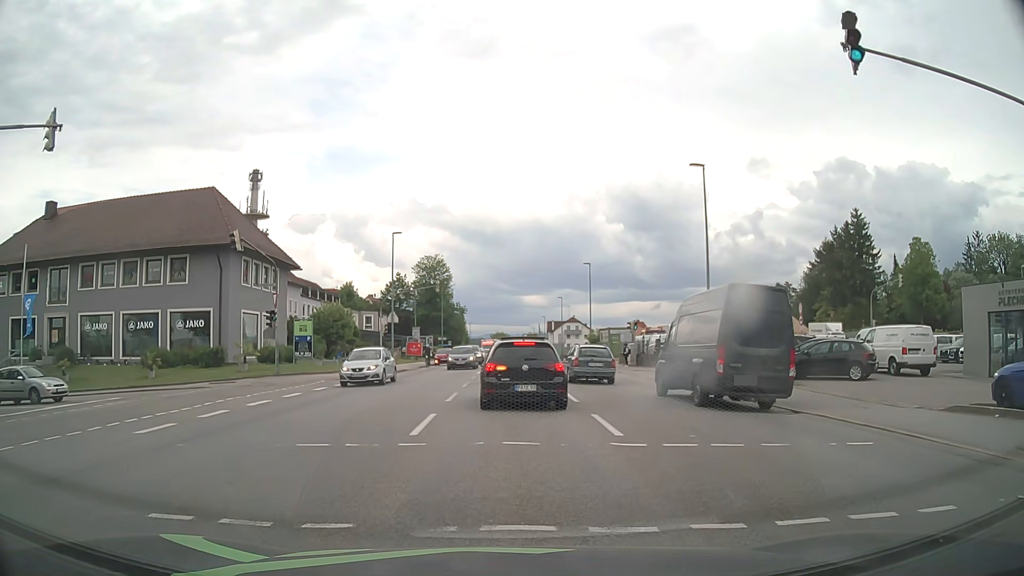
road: tertiary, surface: asphalt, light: Day
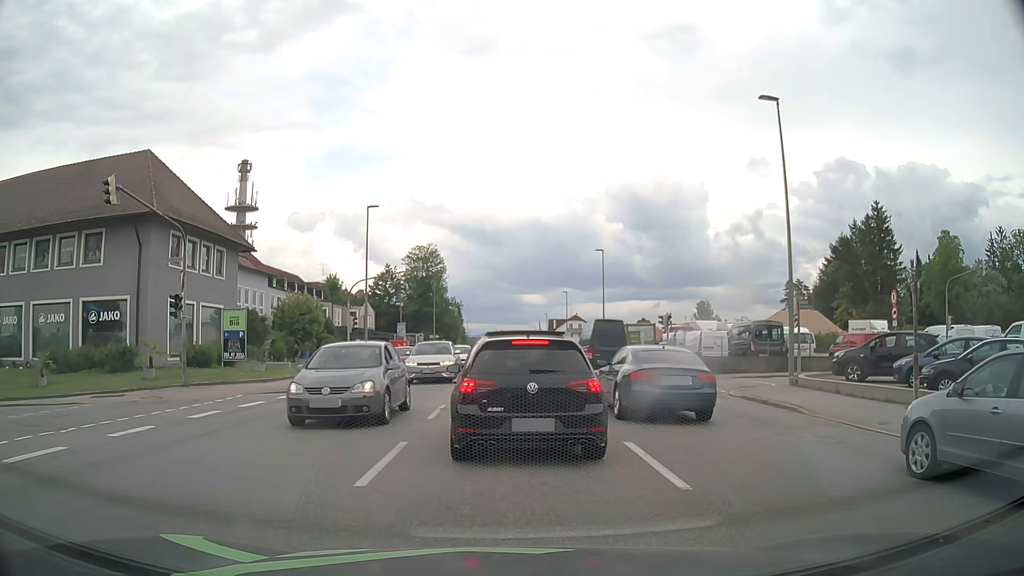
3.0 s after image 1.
(-0.1, +9.6) m; -1°
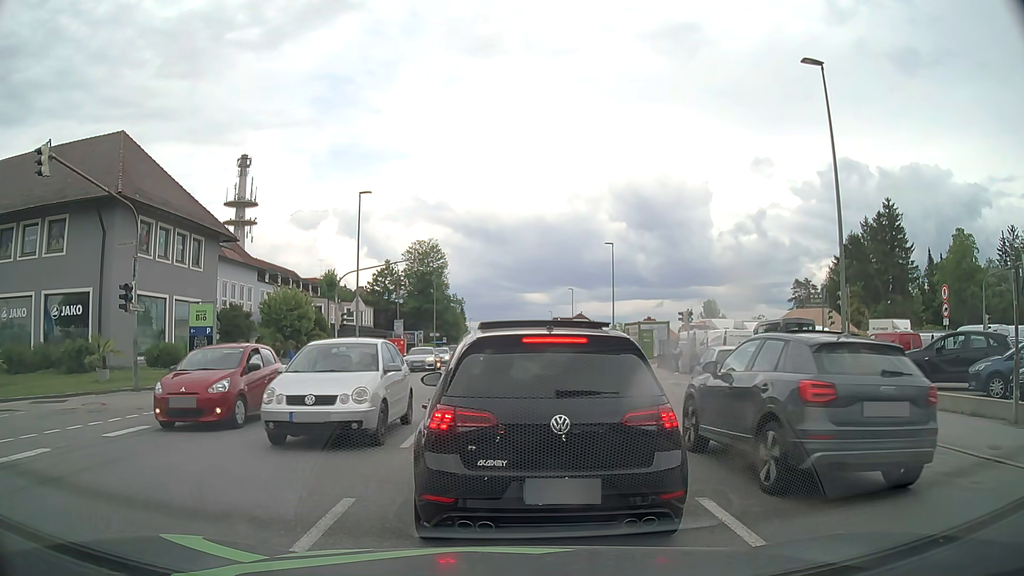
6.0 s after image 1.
(0.0, +3.5) m; -2°
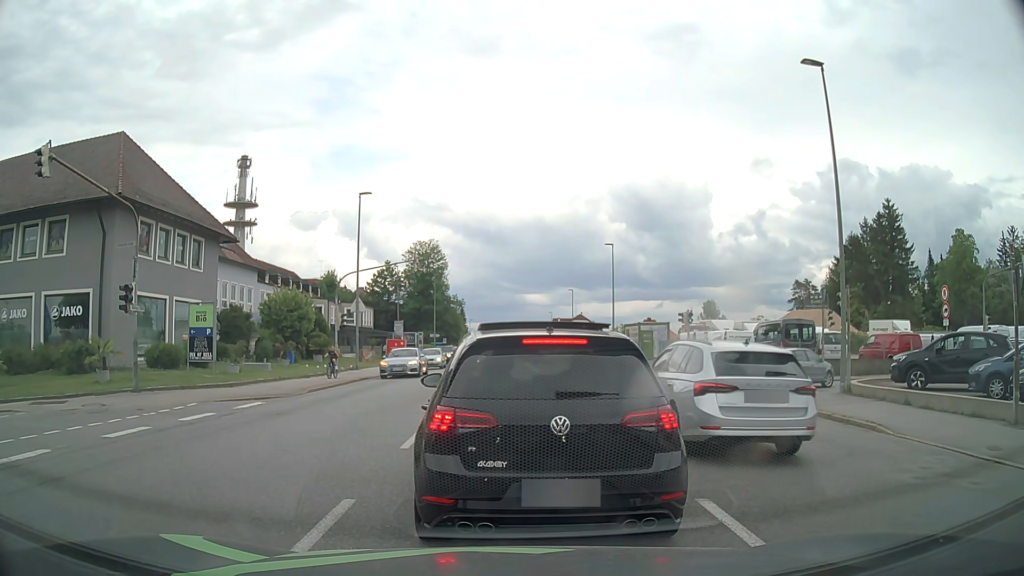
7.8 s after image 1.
(0.0, +0.1) m; 0°
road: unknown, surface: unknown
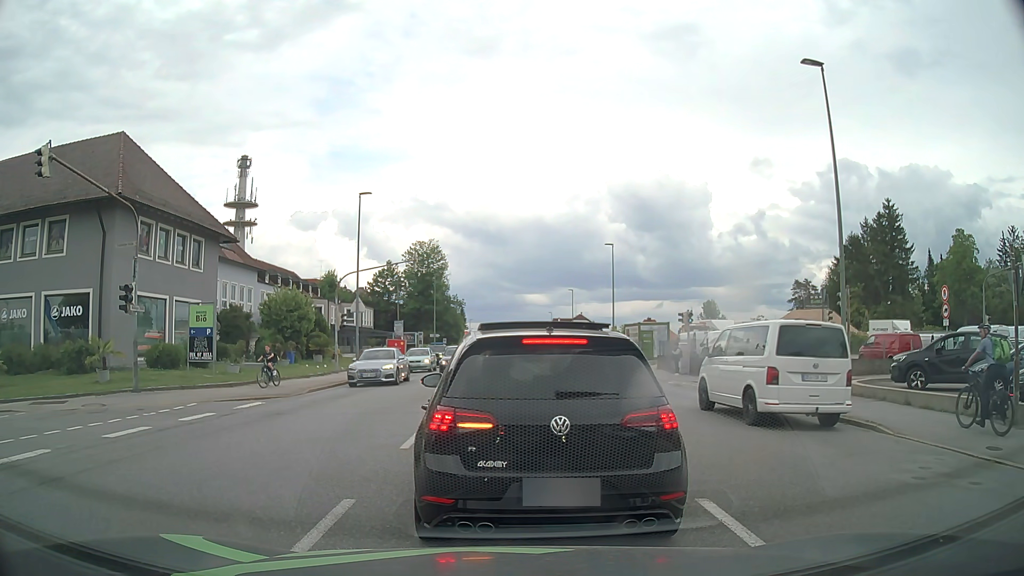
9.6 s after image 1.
(0.0, 0.0) m; 0°
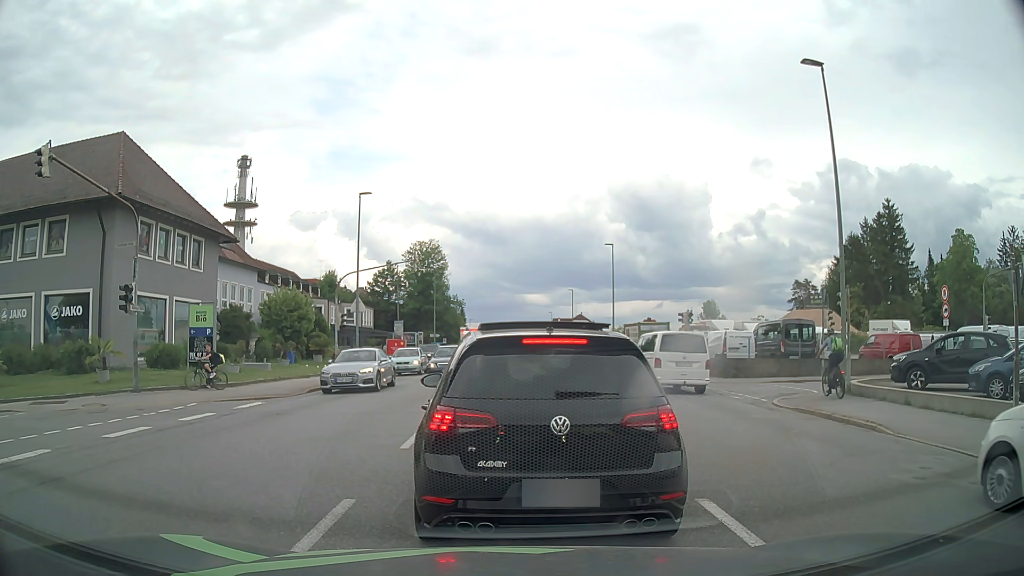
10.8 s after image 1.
(0.0, 0.0) m; 0°
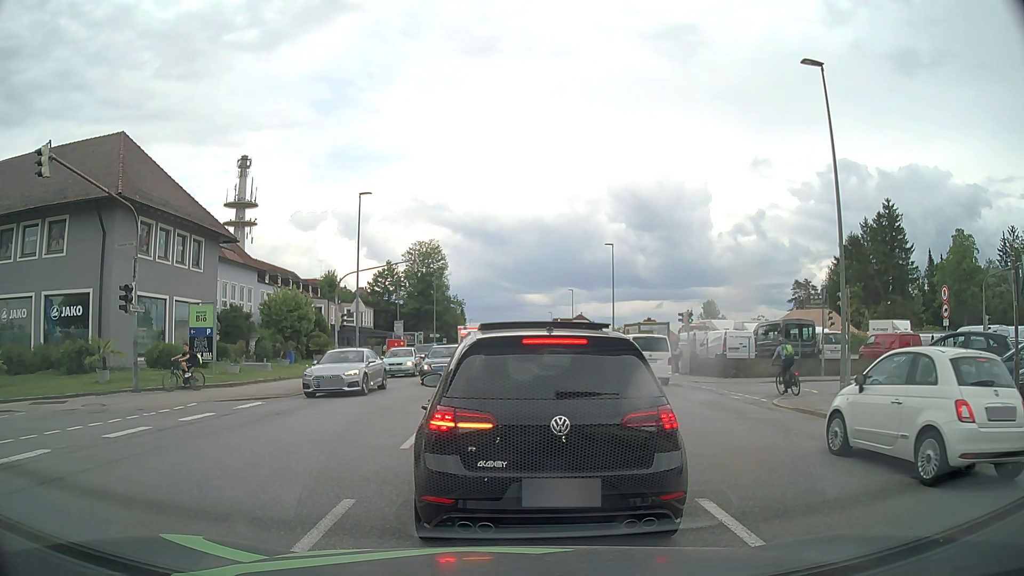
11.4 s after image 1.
(0.0, 0.0) m; 0°
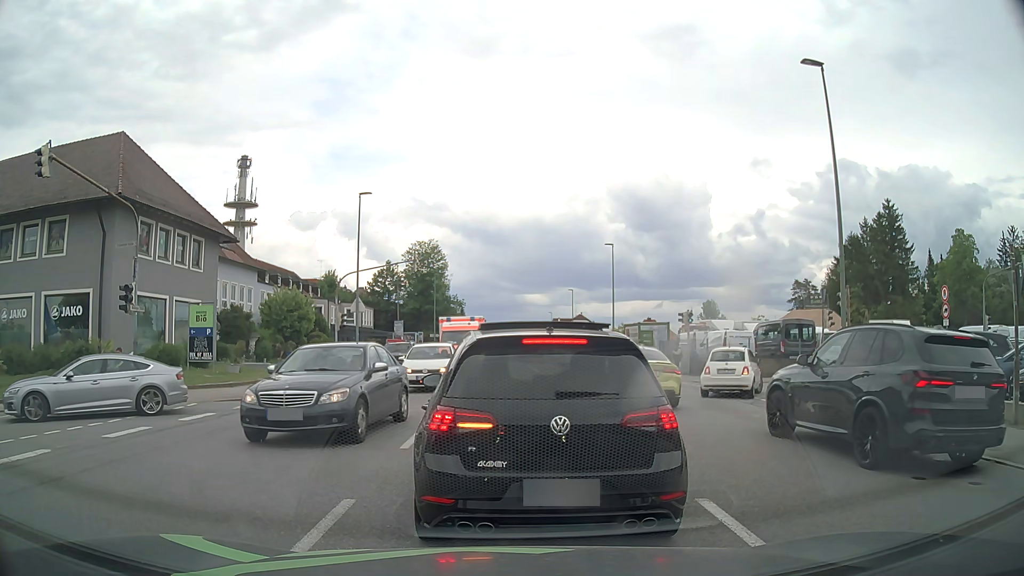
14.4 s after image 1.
(0.0, 0.0) m; 0°
